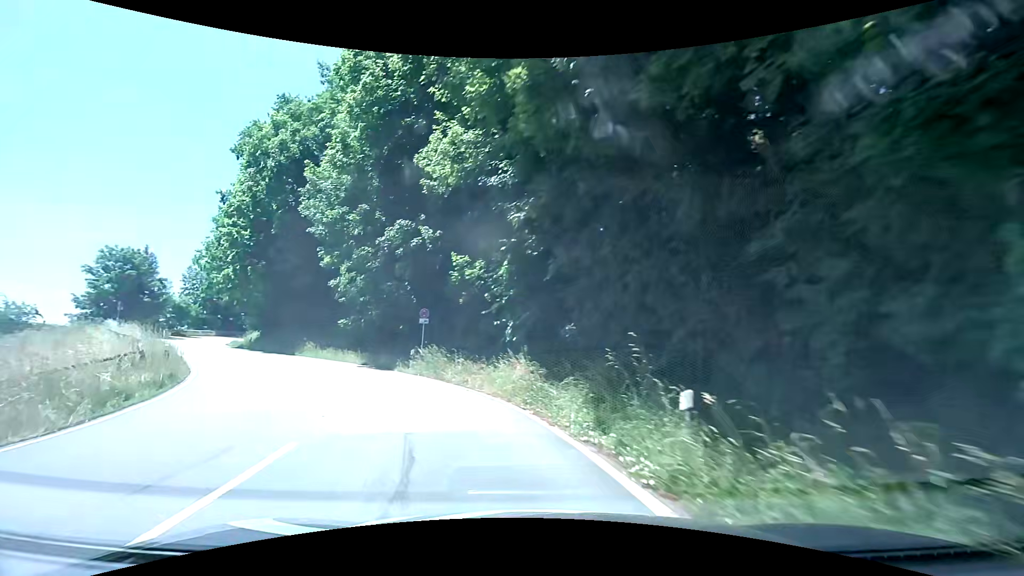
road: tertiary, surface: asphalt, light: Day
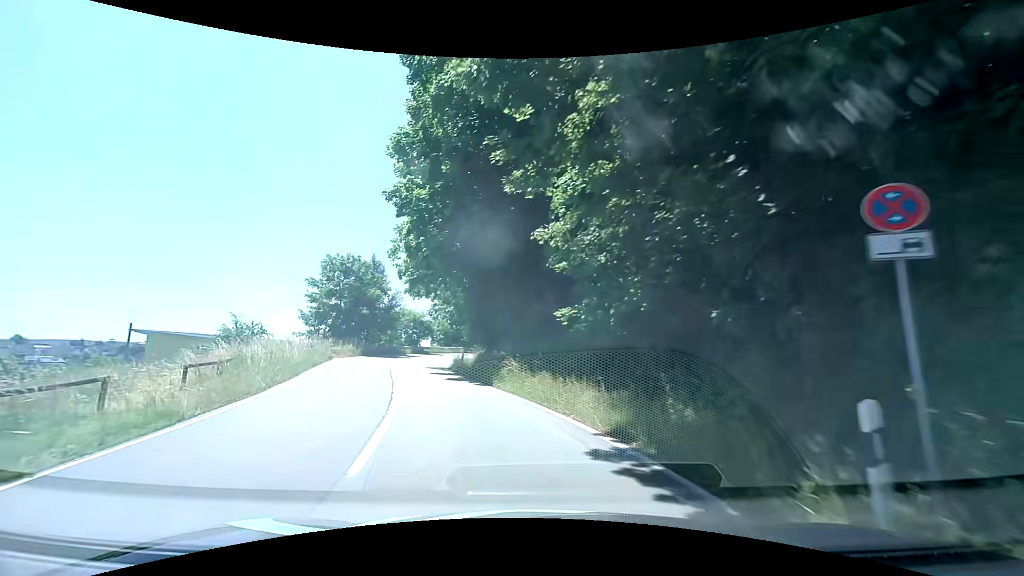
(-4.4, +17.3) m; -28°
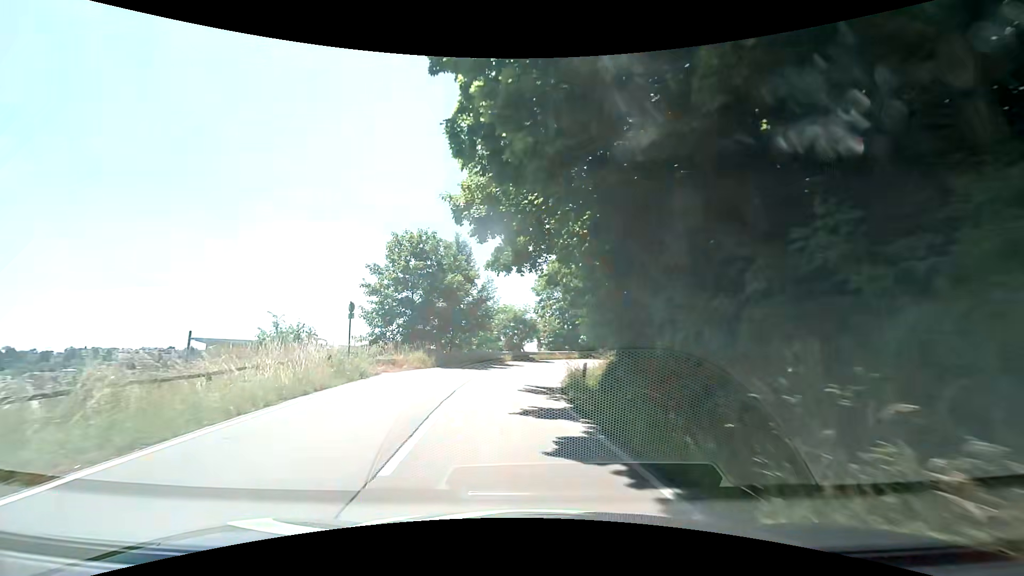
(-1.7, +12.4) m; -14°
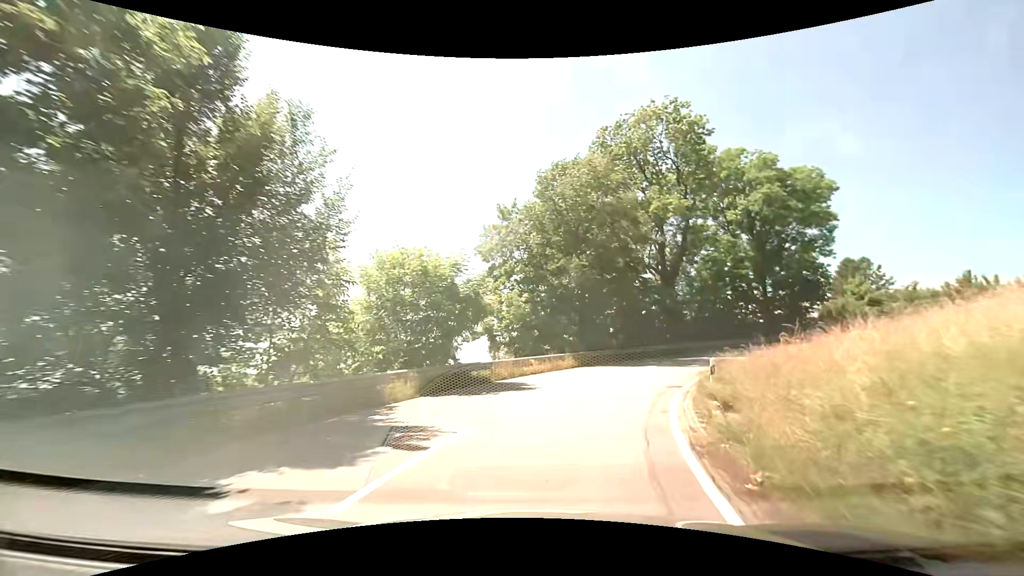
(-0.4, +25.4) m; +3°
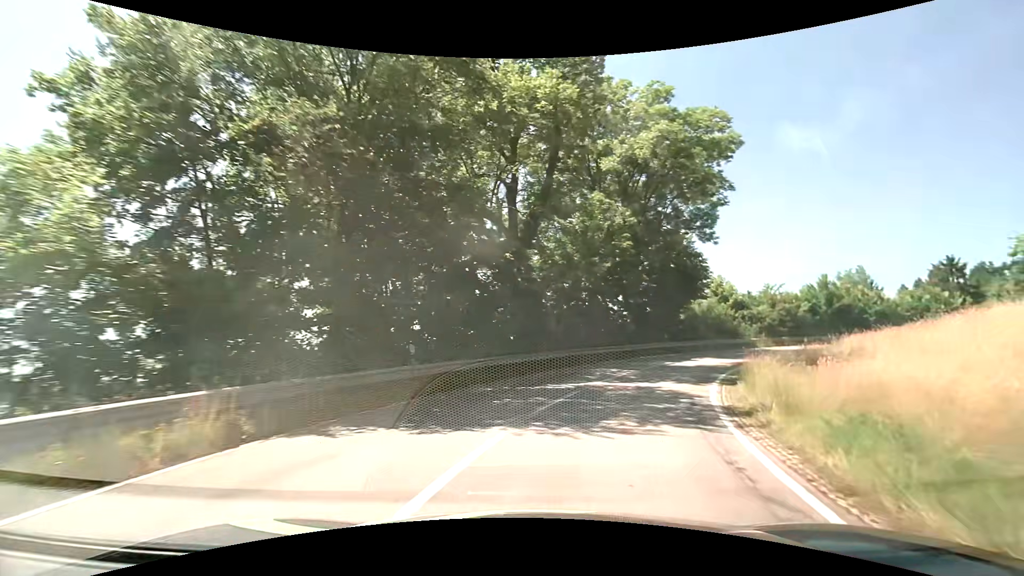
(+2.9, +18.3) m; +20°
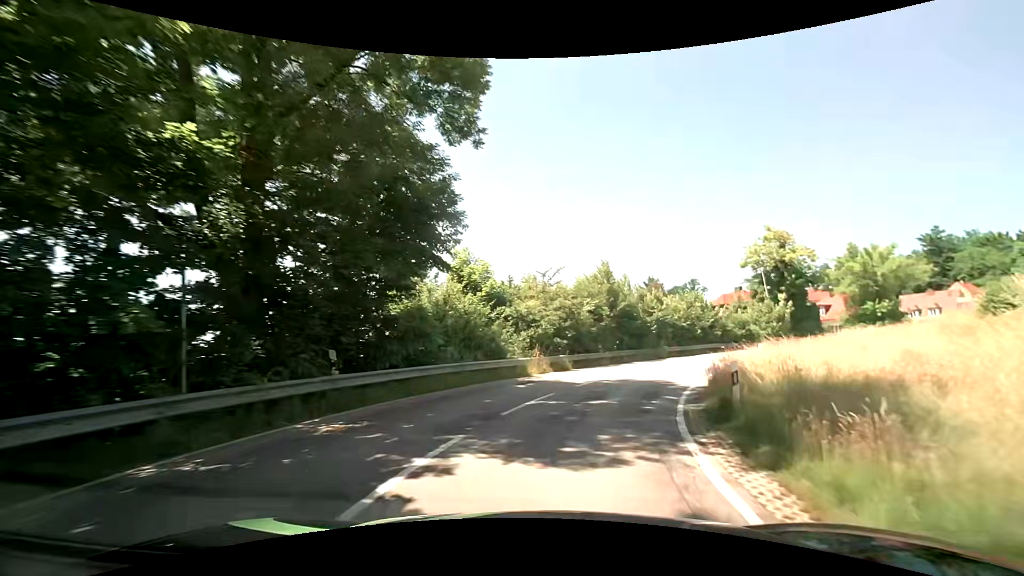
(+6.4, +22.4) m; +31°
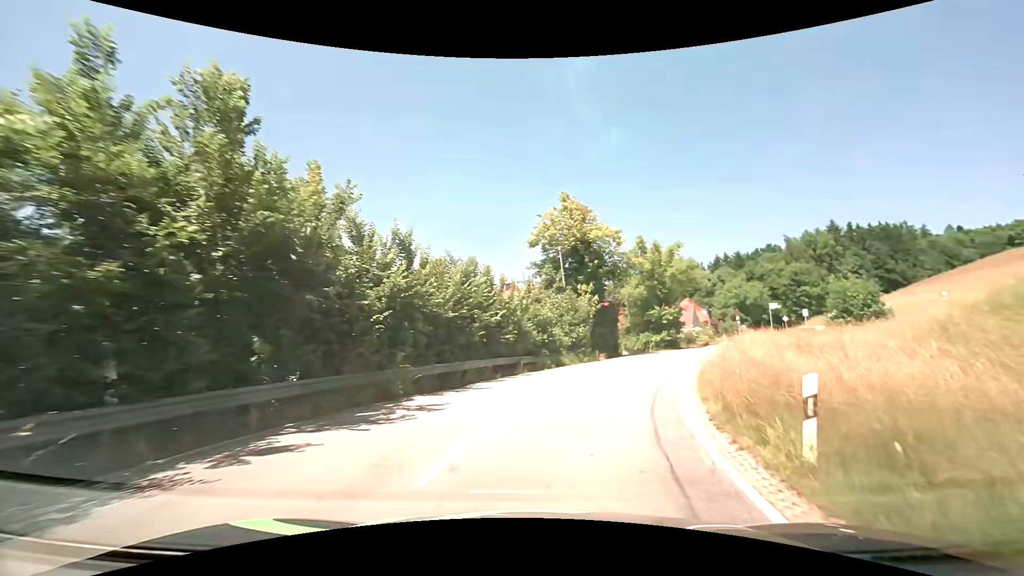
(+4.9, +21.4) m; +28°
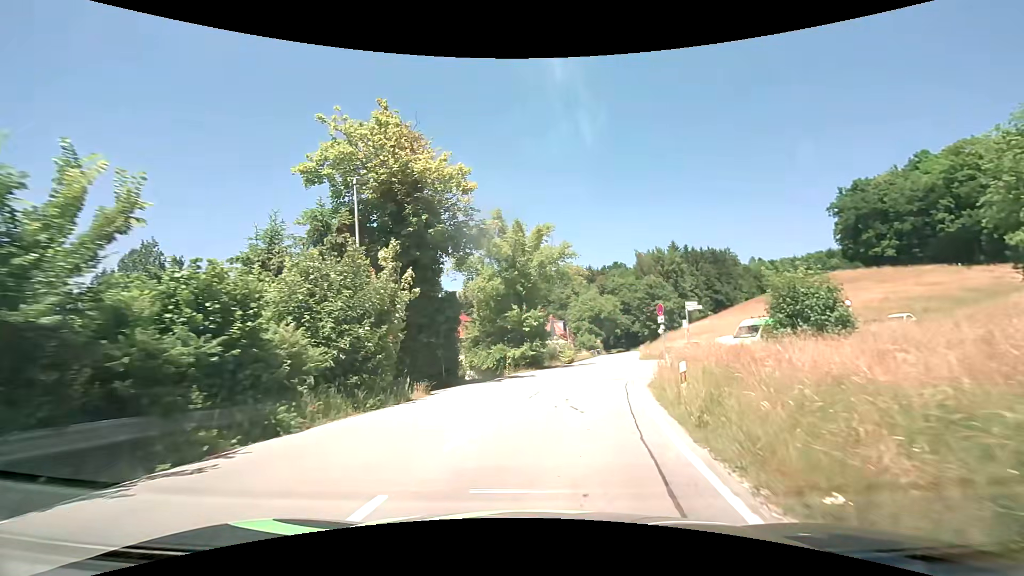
(+2.7, +15.7) m; +17°
(+1, +10) (+2, +20) (+4, +30) (+6, +39) (+8, +49) (+11, +59) (+13, +69) (+15, +78) (+17, +88) (+19, +98) m
